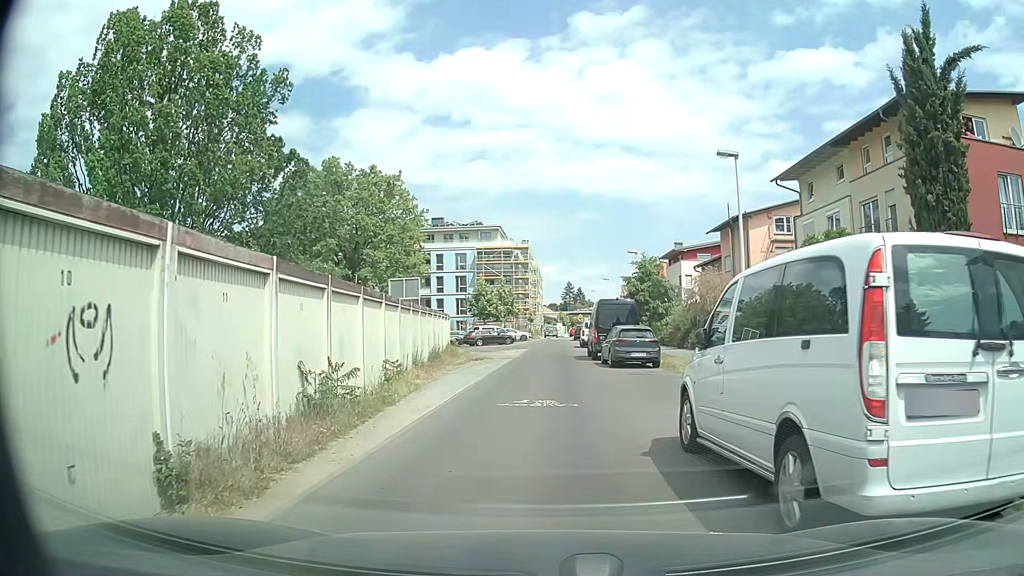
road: residential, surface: asphalt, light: Day
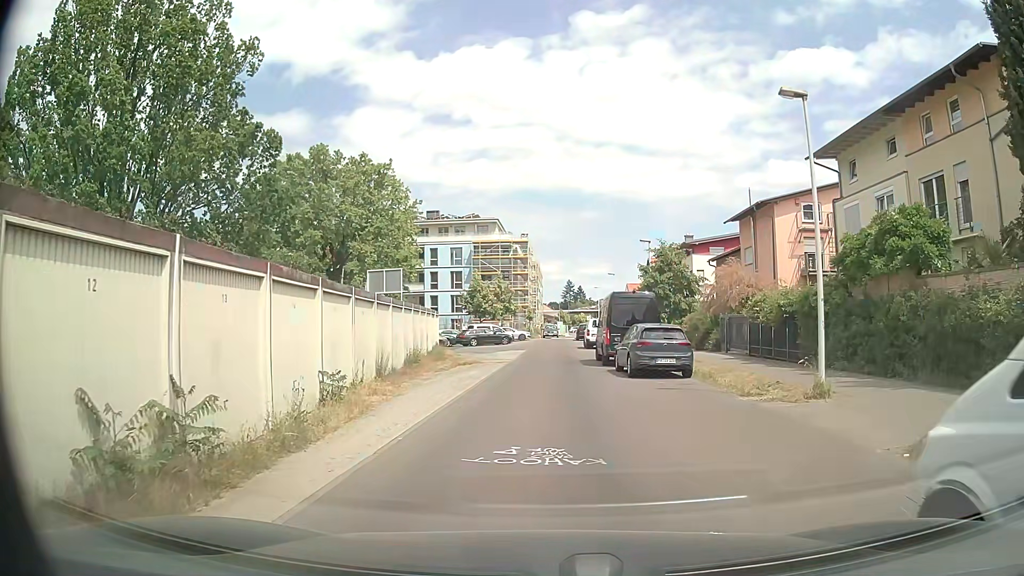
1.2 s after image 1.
(0.0, +5.1) m; -1°
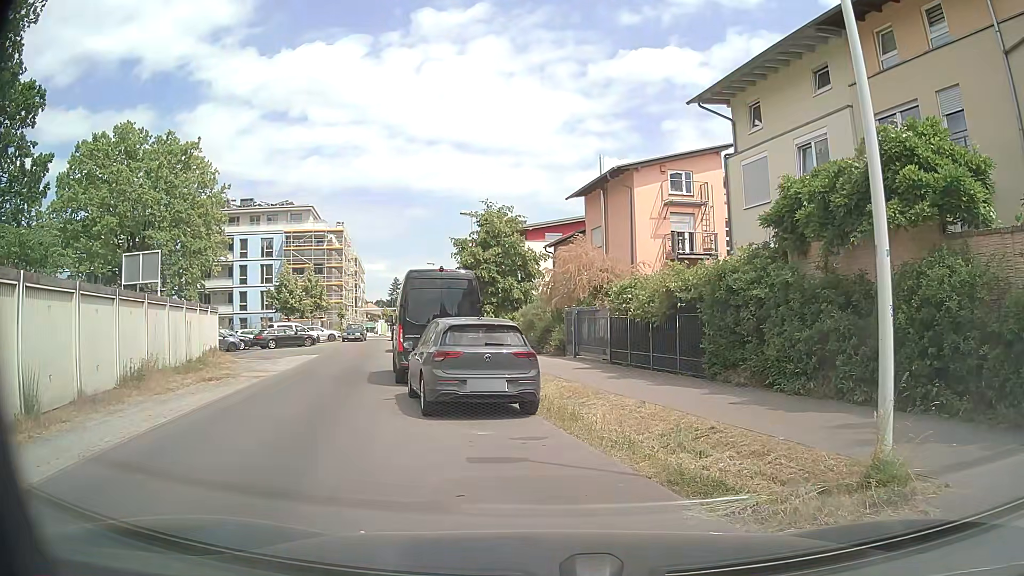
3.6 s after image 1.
(+1.1, +8.1) m; +15°
